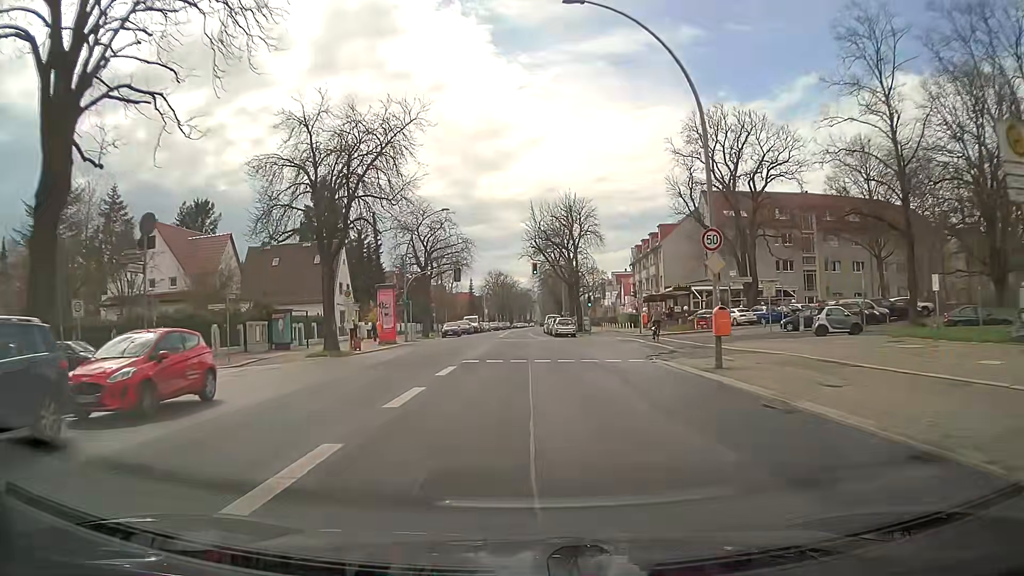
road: secondary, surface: asphalt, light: Day
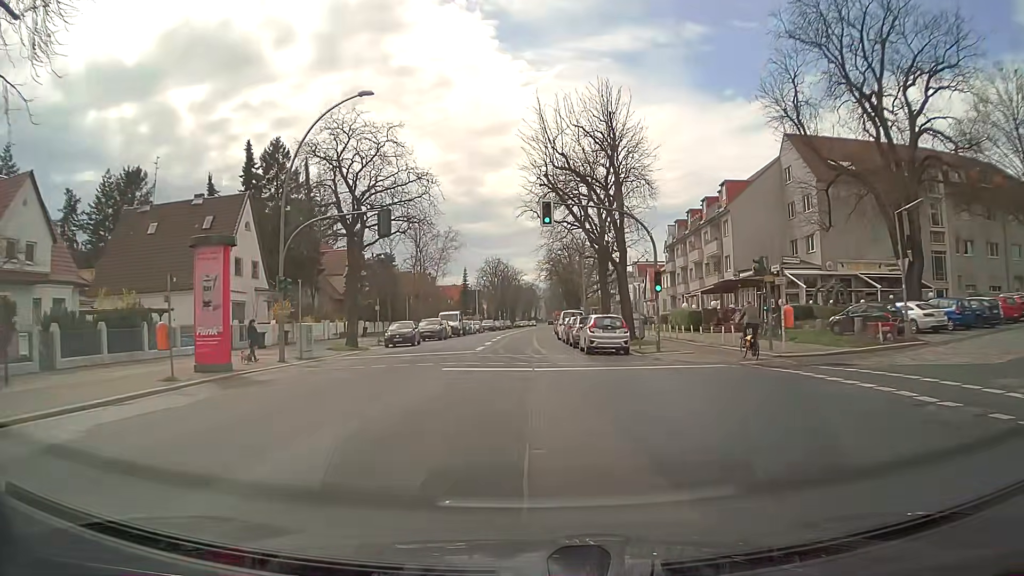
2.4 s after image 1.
(-0.2, +27.2) m; -1°
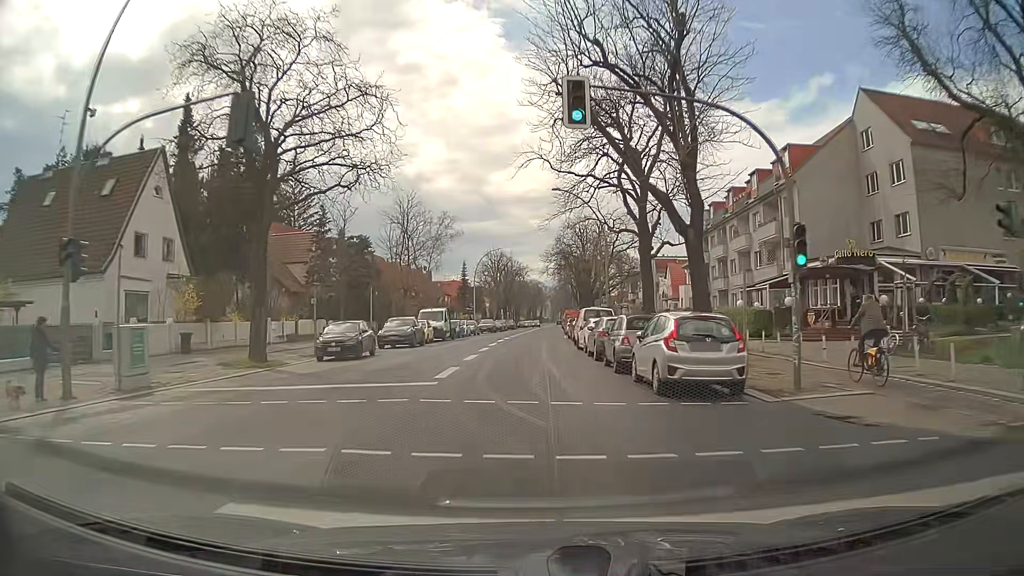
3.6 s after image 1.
(-0.1, +13.5) m; 0°
(0, +10) (0, +20) (0, +30) (0, +40) (0, +50) (+1, +60) (+1, +70) (+1, +80) (+2, +90) (+2, +100) m
